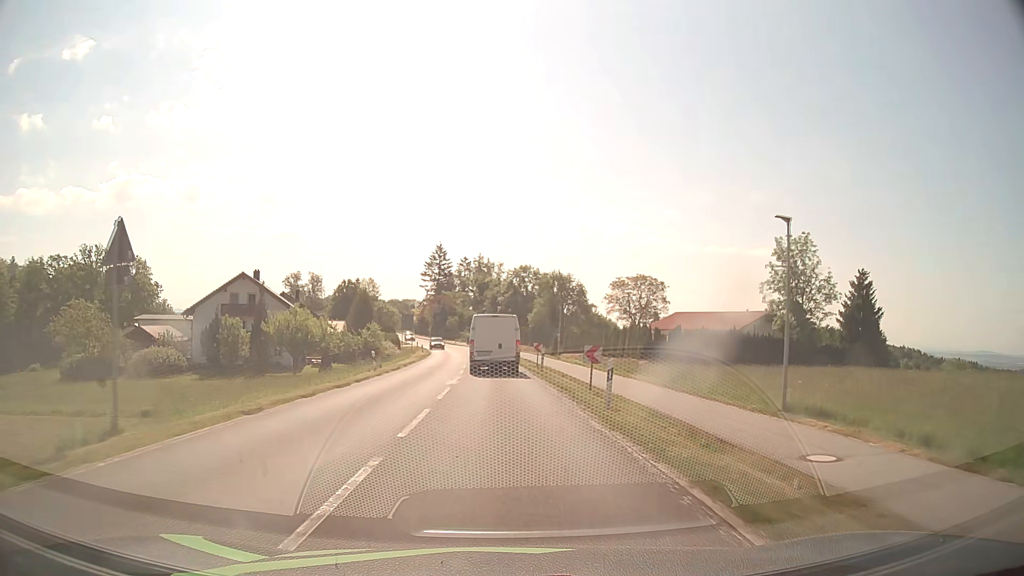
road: secondary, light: Day
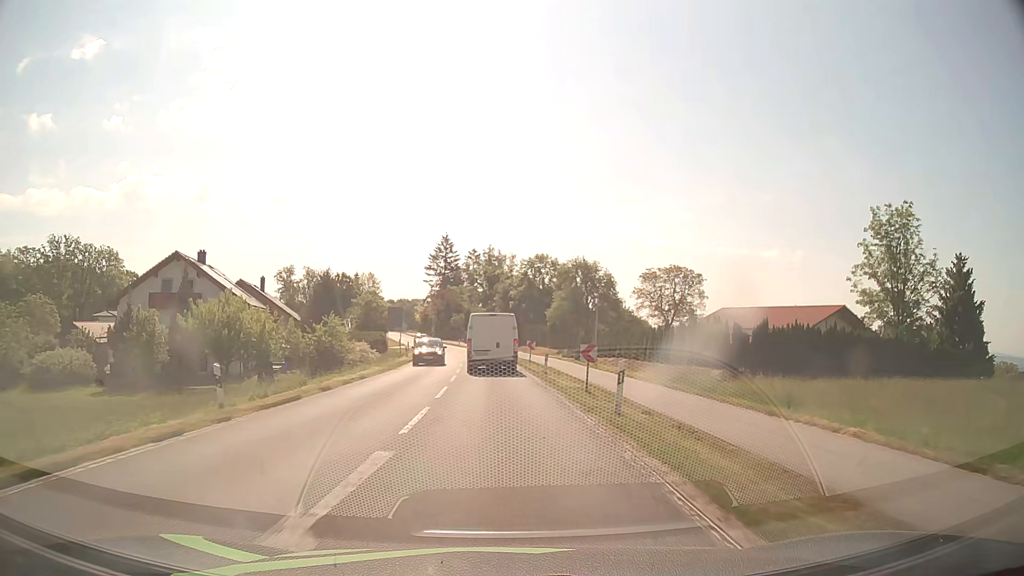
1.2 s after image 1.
(-0.2, +18.4) m; -1°
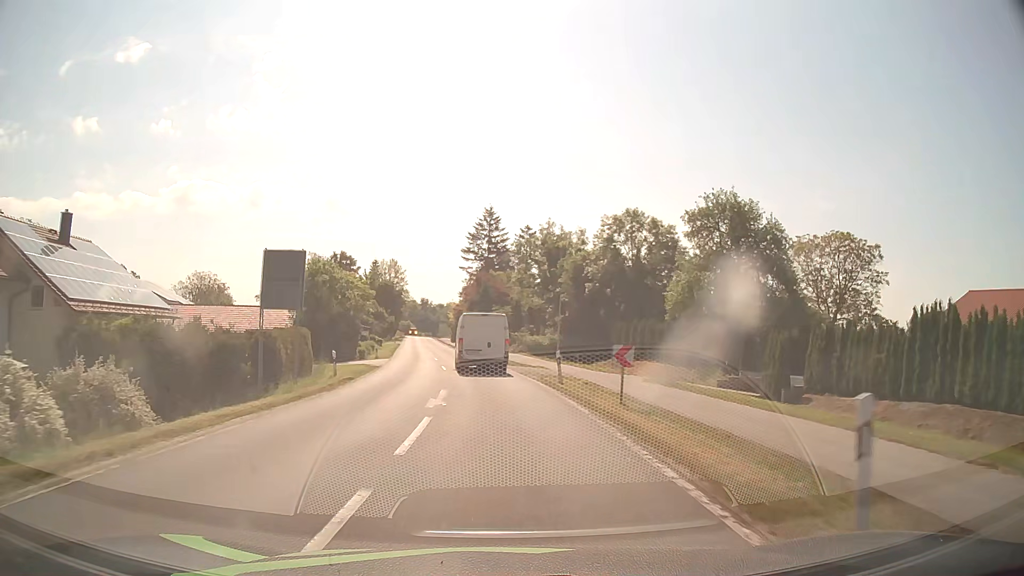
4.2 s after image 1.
(-1.6, +45.0) m; -5°
(0, +10) (-1, +20) (-1, +30) (-2, +40) (-4, +50) (-5, +60) (-6, +70) (-8, +80) (-9, +89) (-10, +99) m
